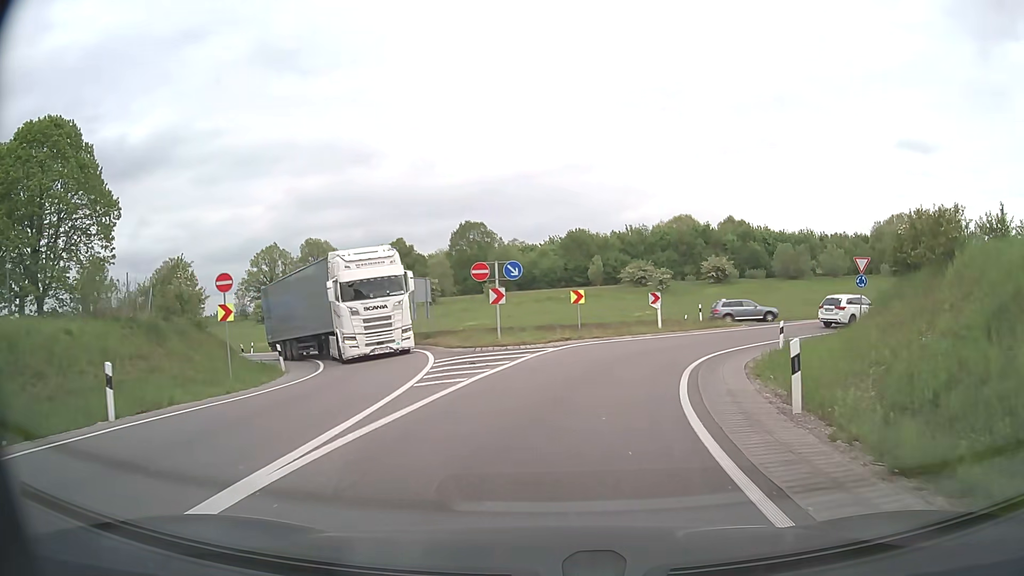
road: primary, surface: asphalt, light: Day
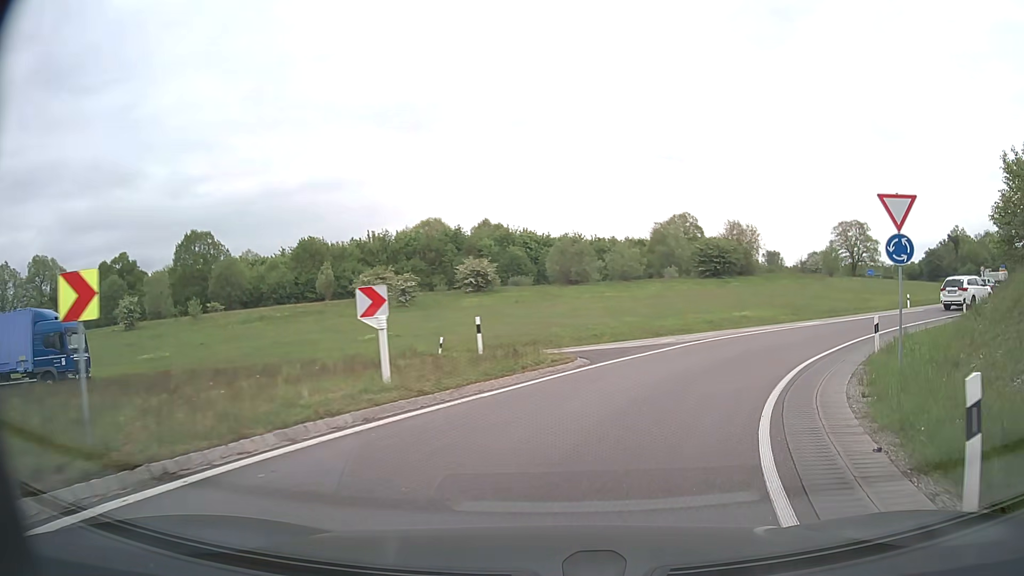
(+2.9, +19.1) m; +21°
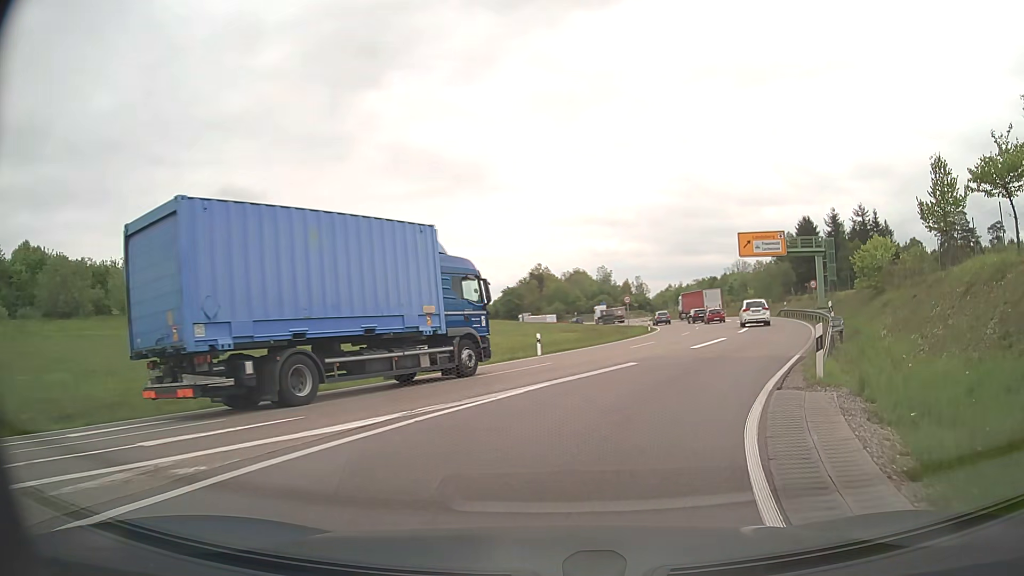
(+6.7, +19.4) m; +37°
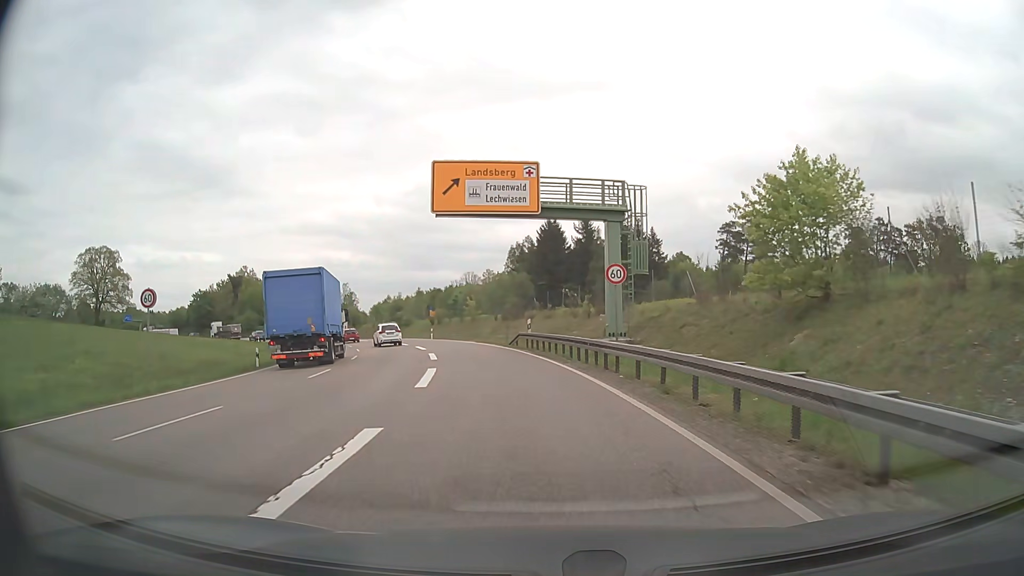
(+9.8, +30.2) m; +23°
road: trunk
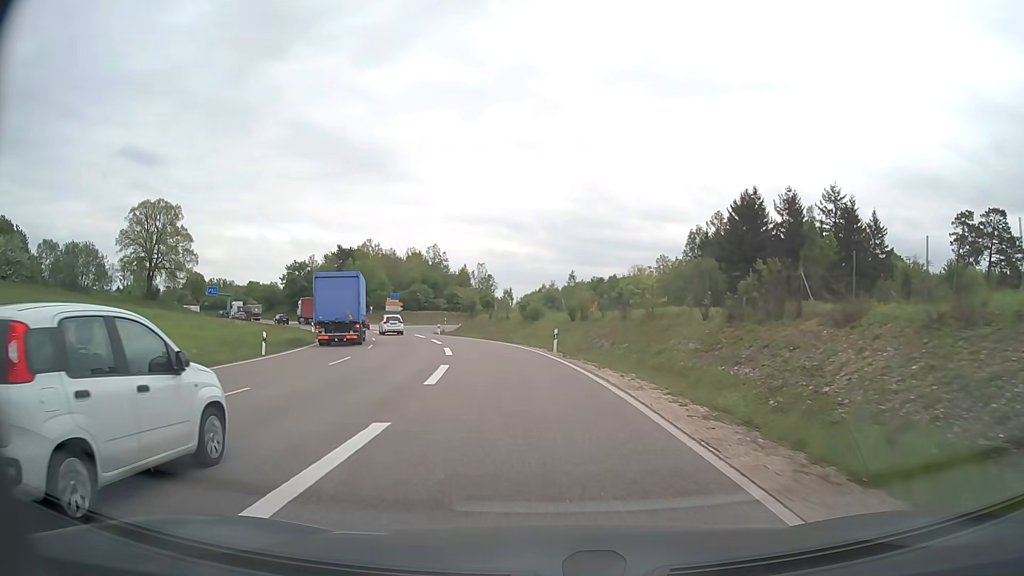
(-4.1, +35.9) m; -13°
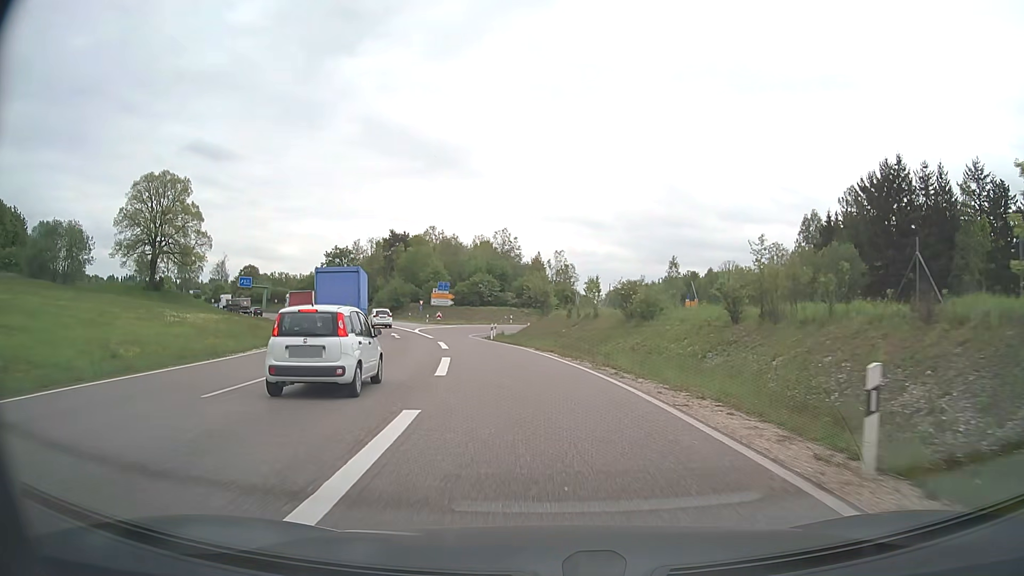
(-2.0, +23.4) m; -8°
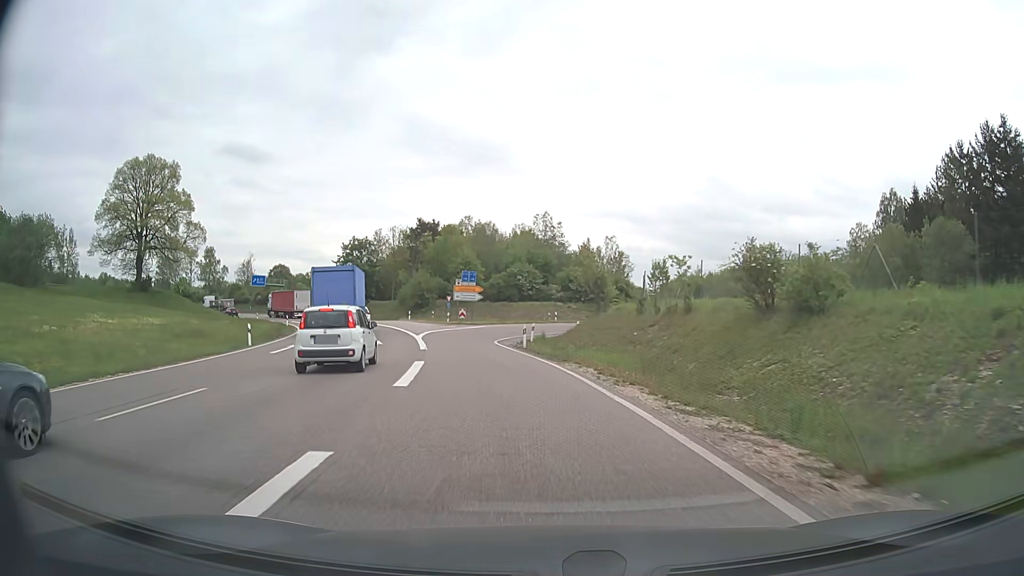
(-0.4, +15.2) m; -4°
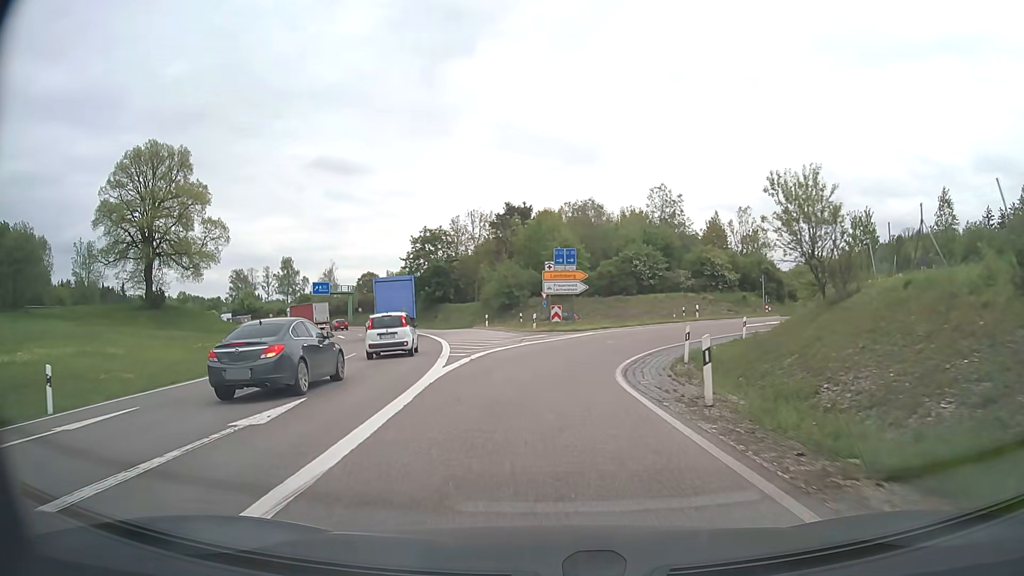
(-1.5, +20.3) m; -9°
(0, +10) (+1, +20) (+4, +30) (+9, +38) (+17, +44) (+25, +50) (+31, +58) (+37, +66) (+40, +76) (+40, +86) m
